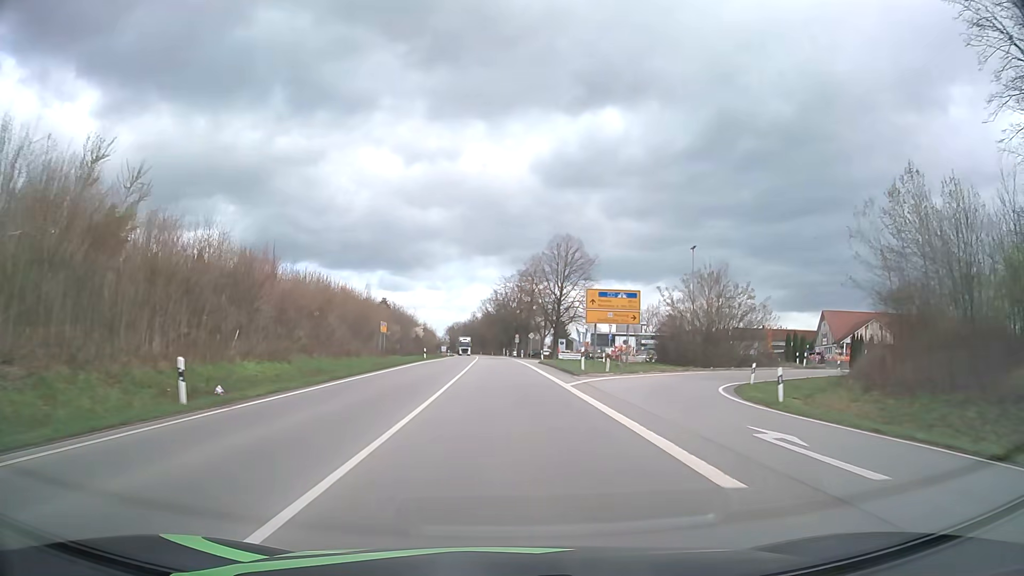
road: primary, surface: asphalt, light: Day
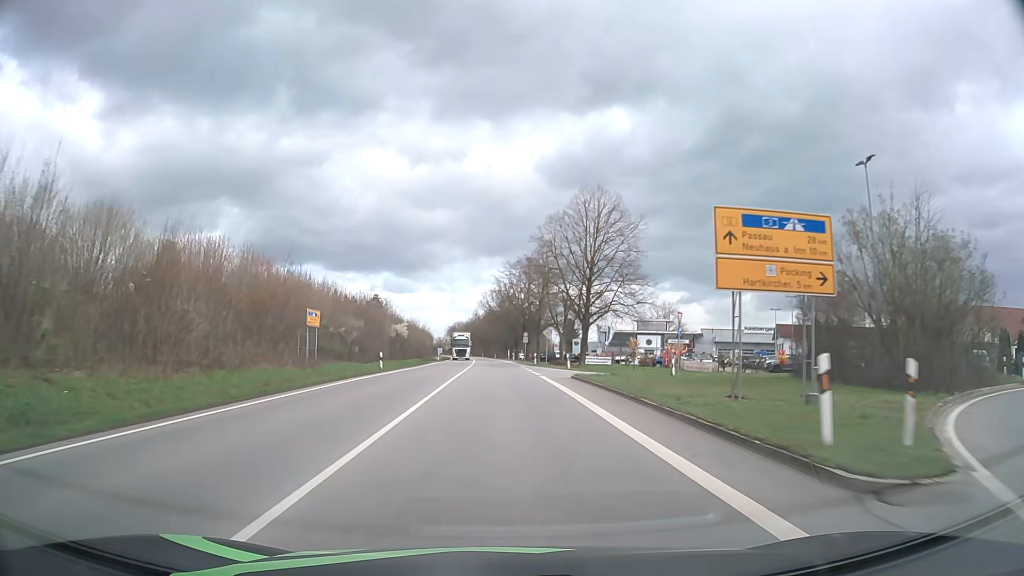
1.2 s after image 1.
(-0.1, +24.2) m; 0°
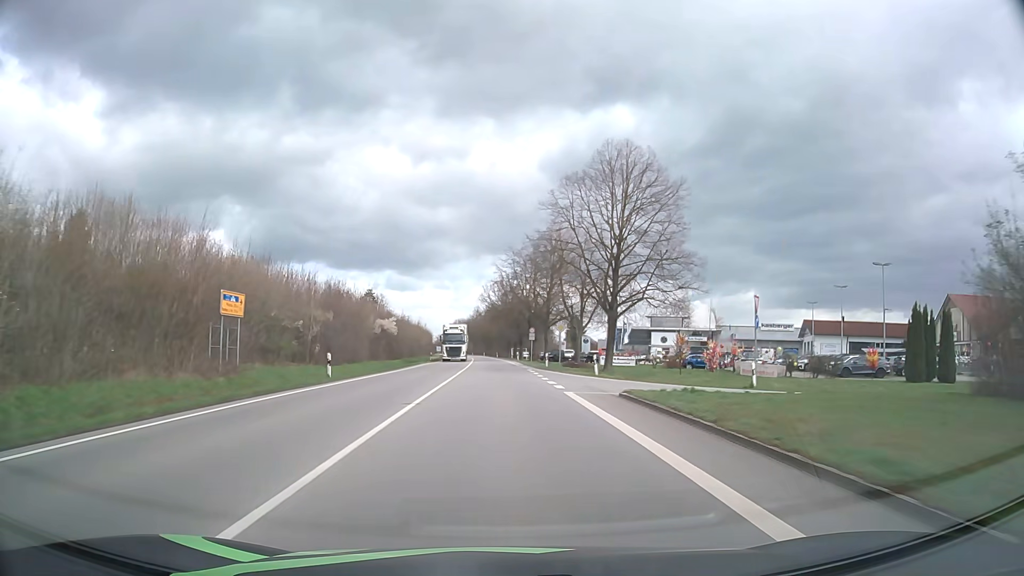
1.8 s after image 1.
(-0.1, +12.1) m; 0°
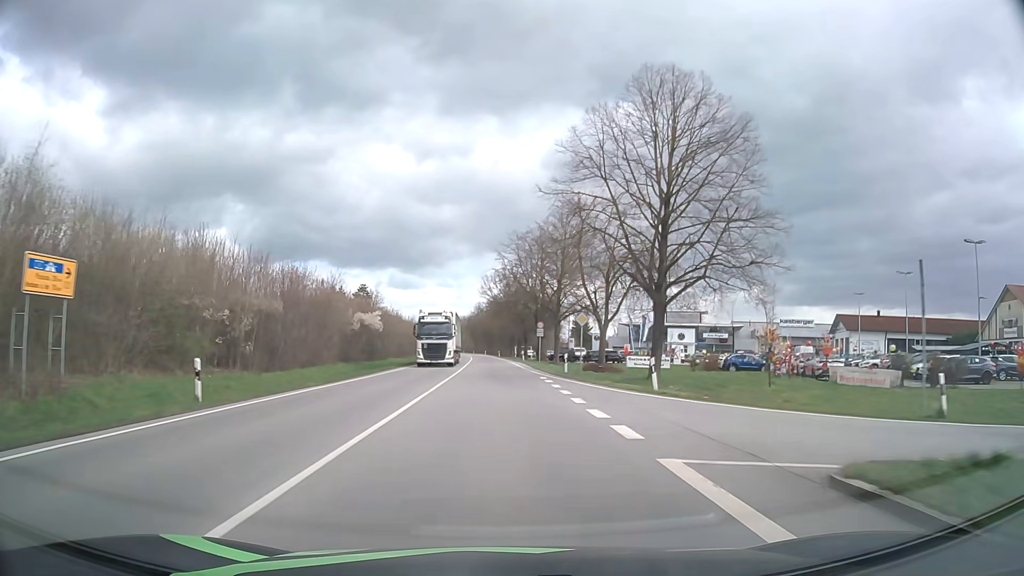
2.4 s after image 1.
(0.0, +12.1) m; 0°
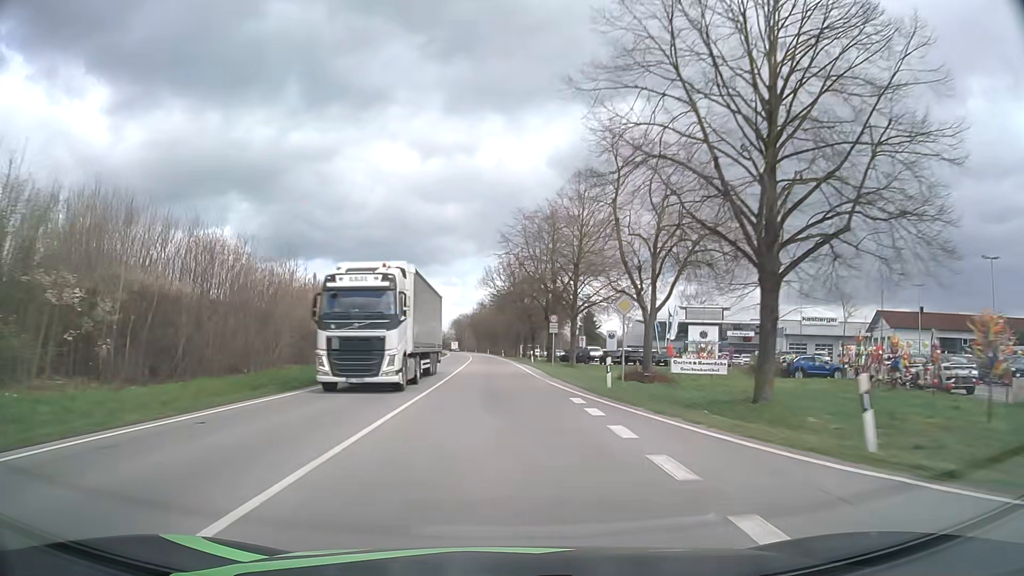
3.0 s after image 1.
(0.0, +12.2) m; 0°
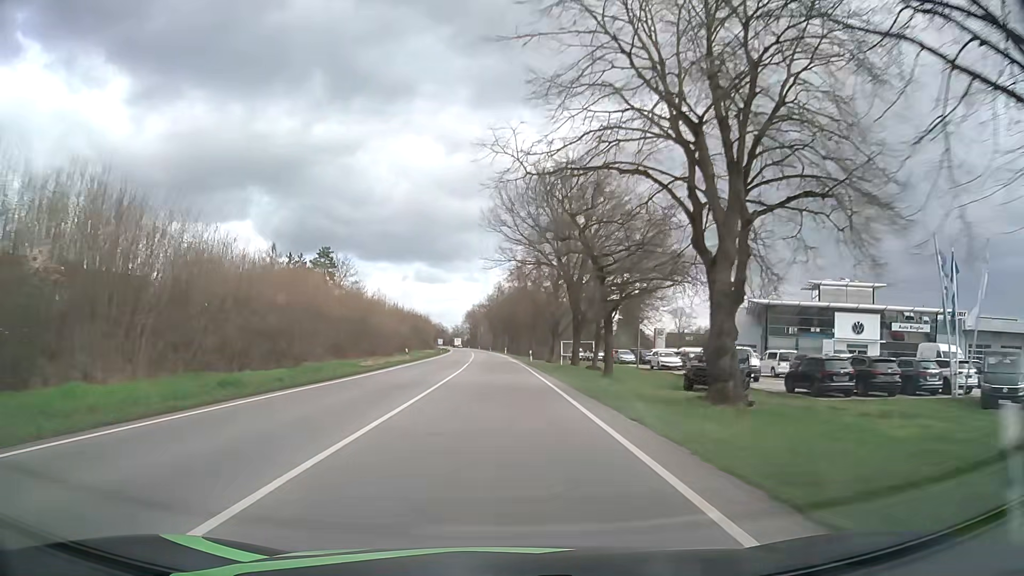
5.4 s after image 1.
(-0.7, +49.1) m; -2°
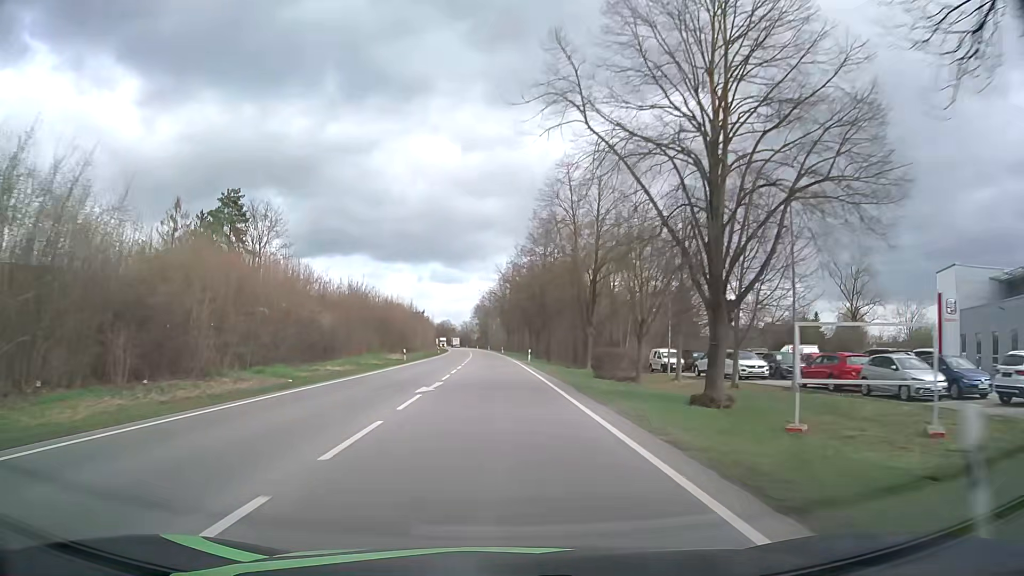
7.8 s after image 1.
(-0.7, +49.8) m; -1°
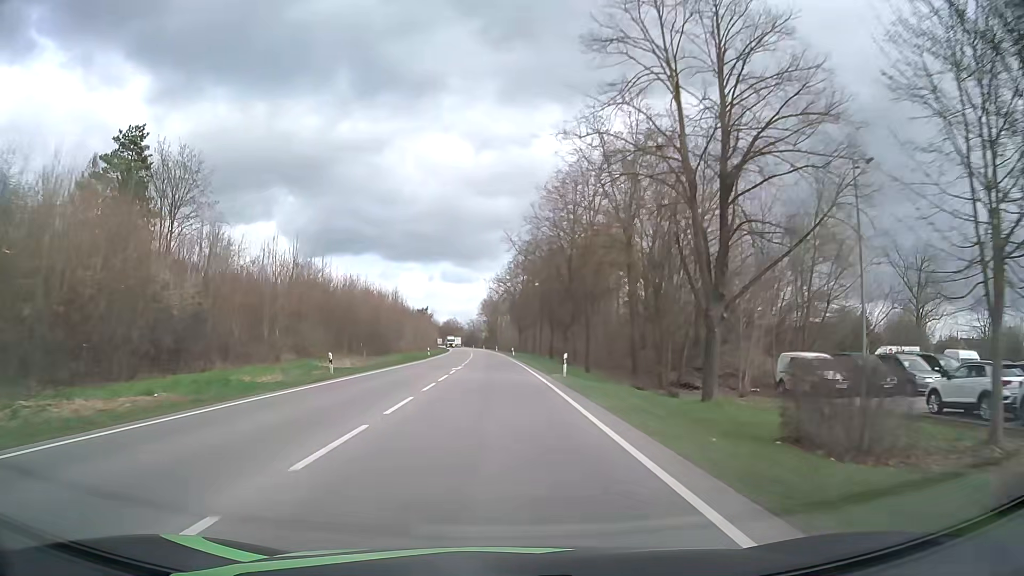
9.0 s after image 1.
(-0.1, +25.1) m; -1°
(0, +10) (0, +20) (0, +30) (-1, +40) (-1, +50) (-1, +60) (-2, +70) (-2, +80) (-2, +90) (-3, +100) m
